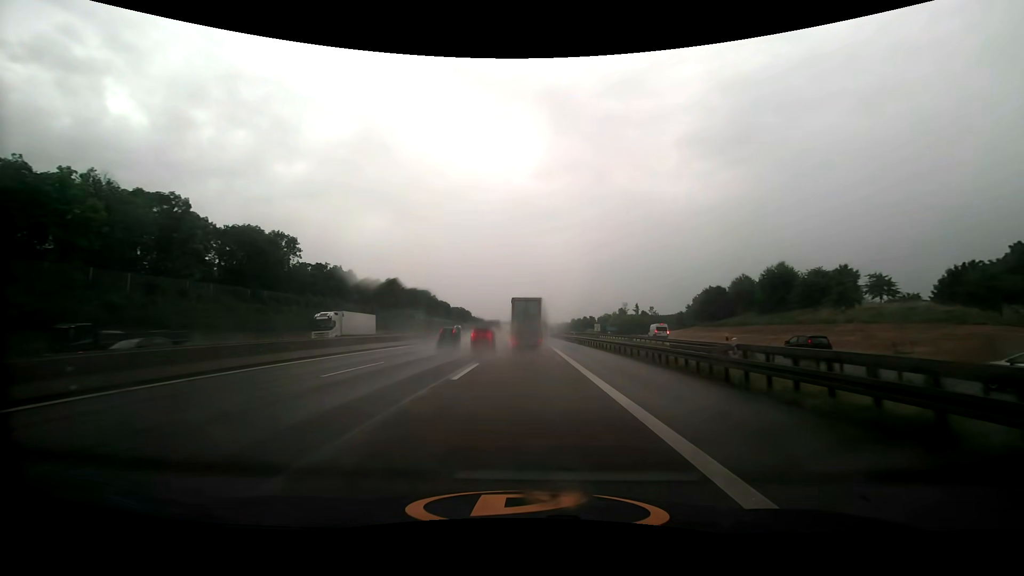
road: motorway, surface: asphalt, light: Day
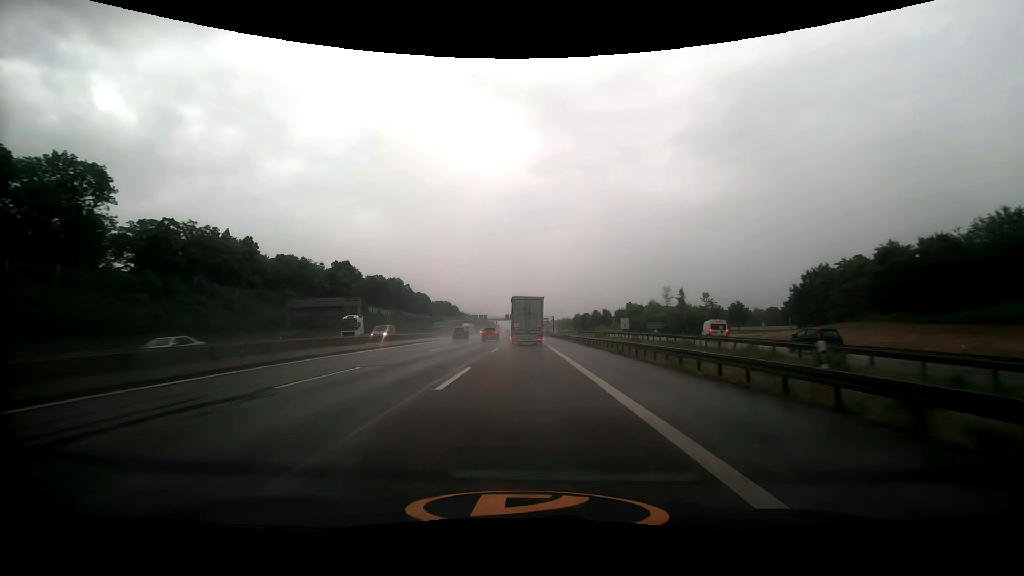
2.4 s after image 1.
(+0.2, +56.6) m; 0°
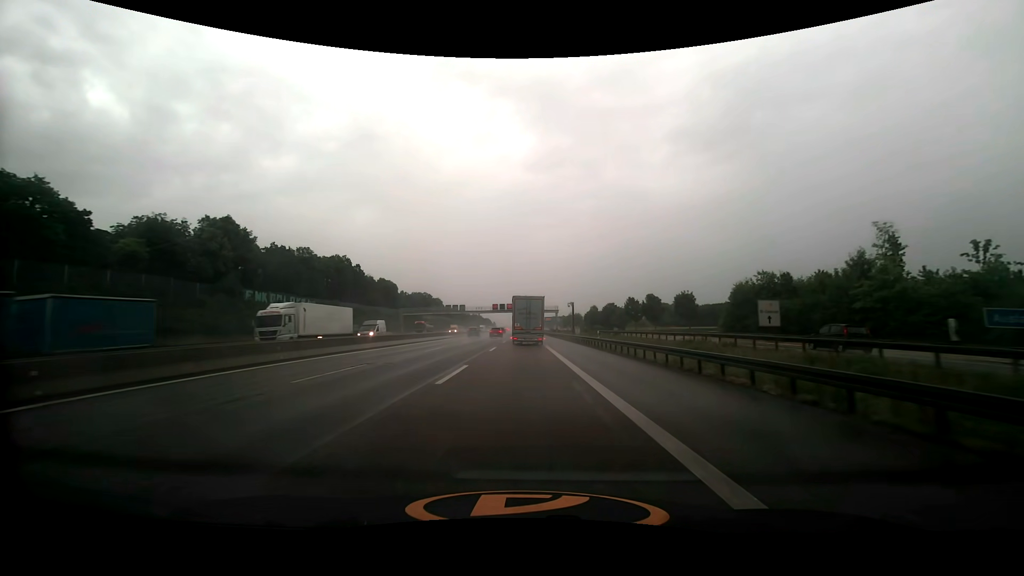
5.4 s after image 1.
(0.0, +71.1) m; 0°
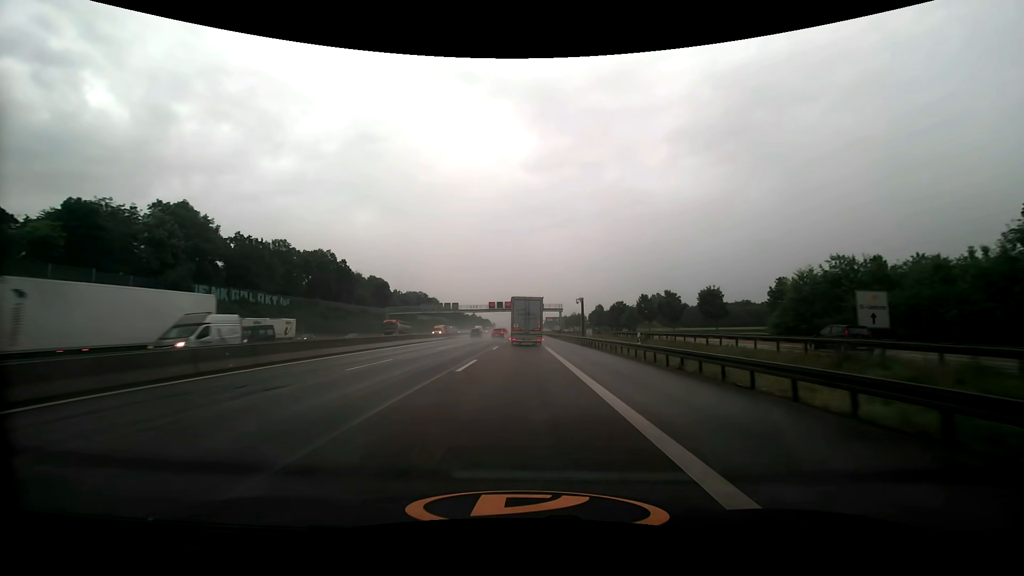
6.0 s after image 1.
(0.0, +14.2) m; 0°
